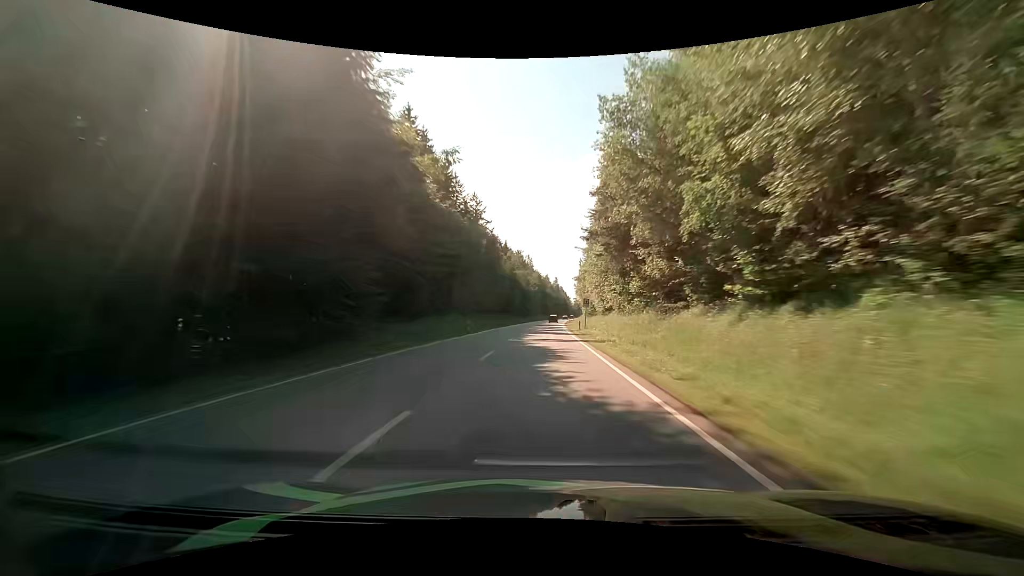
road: primary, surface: asphalt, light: Day
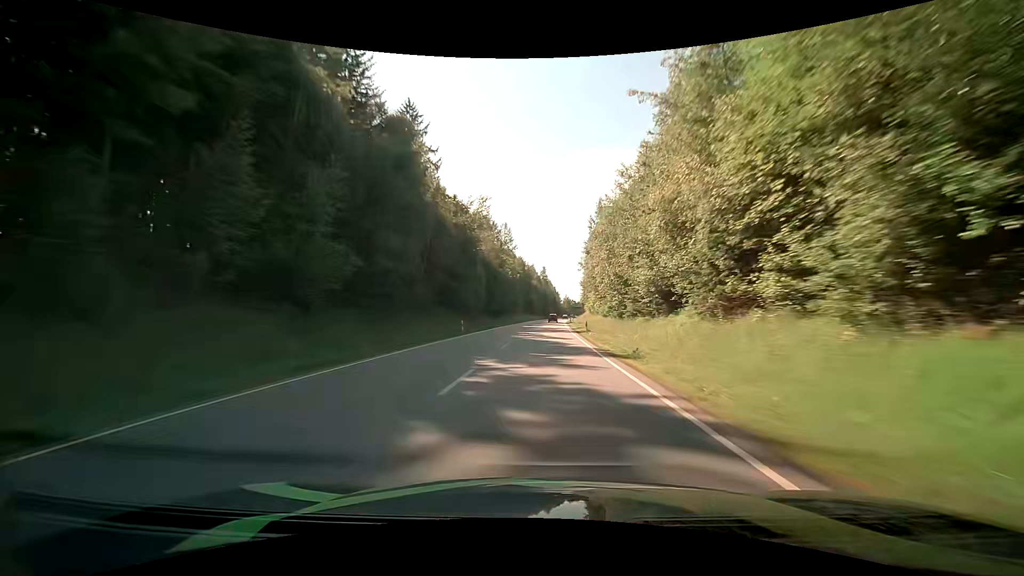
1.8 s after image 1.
(+0.9, +53.9) m; +2°
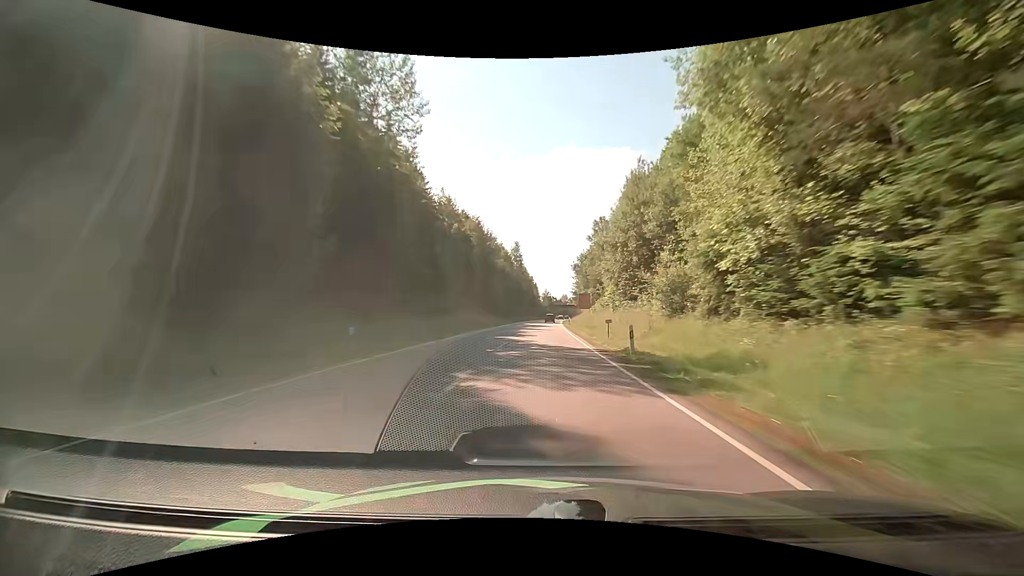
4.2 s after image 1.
(+1.1, +70.9) m; +2°
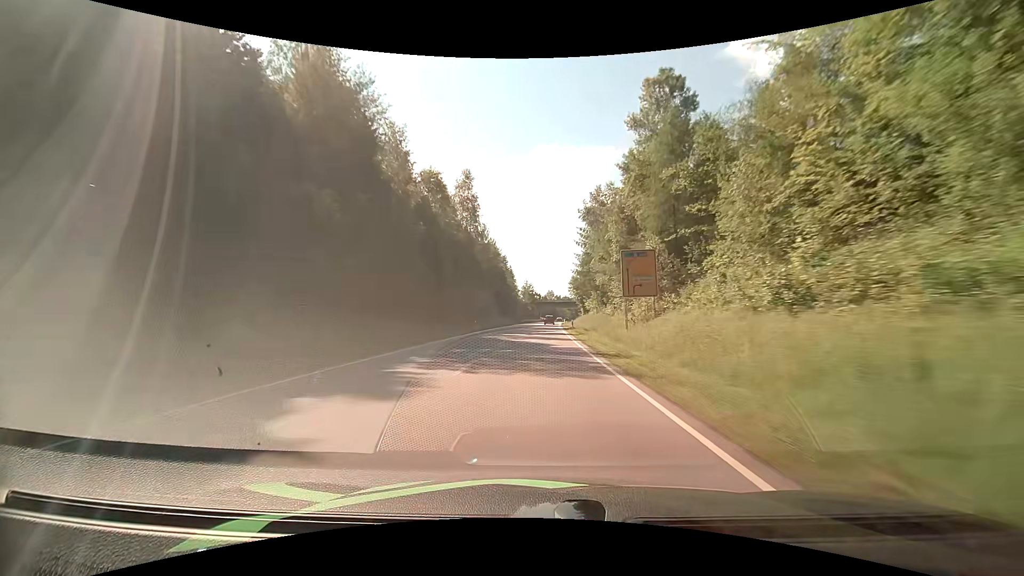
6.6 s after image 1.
(+1.5, +67.9) m; +2°
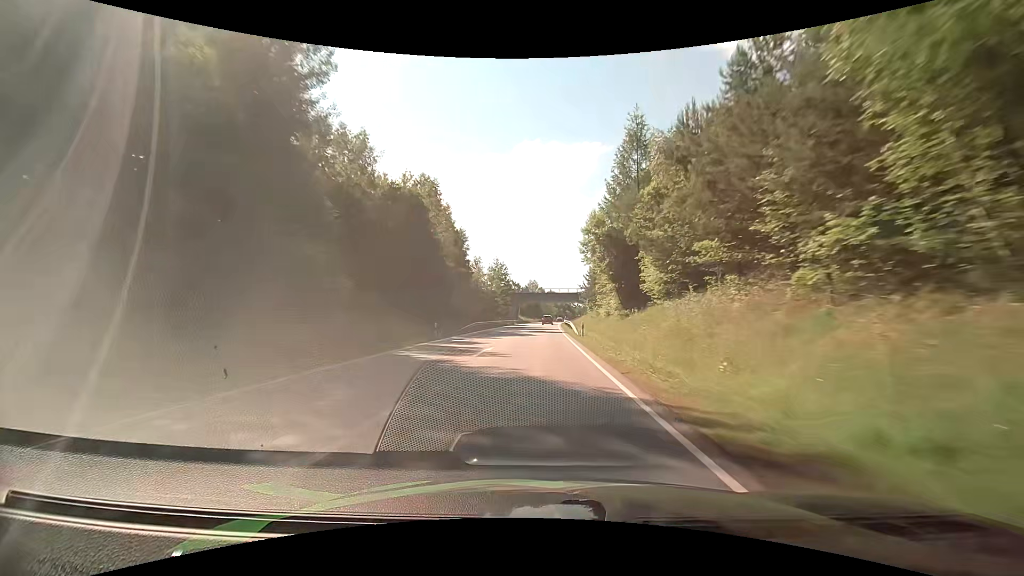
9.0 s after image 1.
(+1.4, +66.9) m; +2°
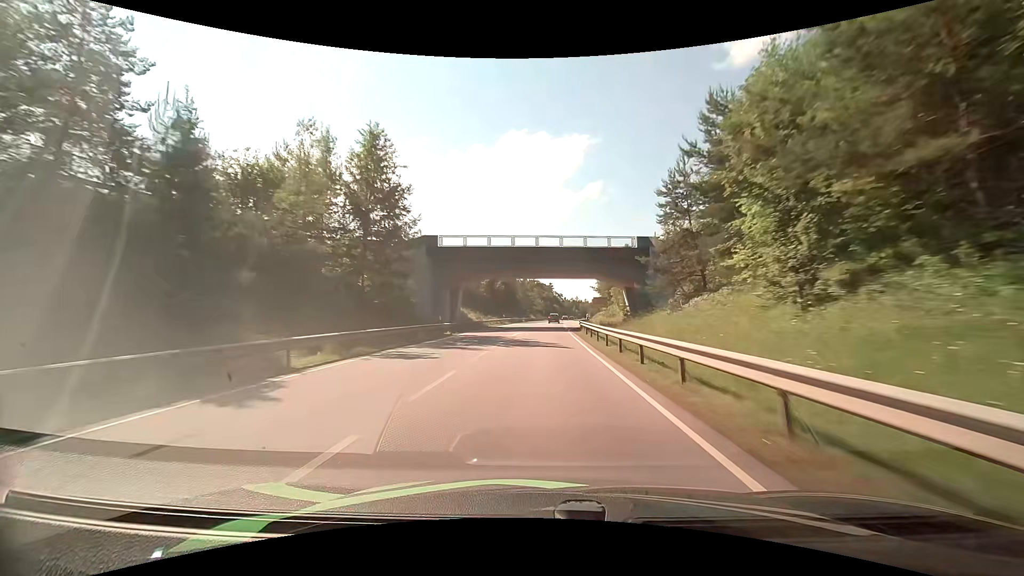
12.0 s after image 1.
(+1.9, +80.4) m; +3°
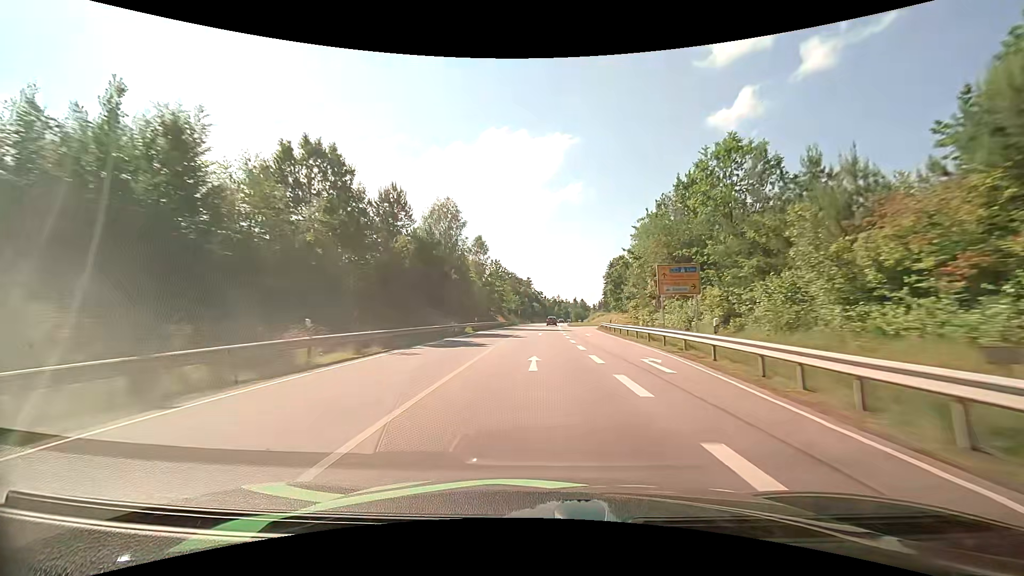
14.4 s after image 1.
(+0.9, +58.0) m; +3°
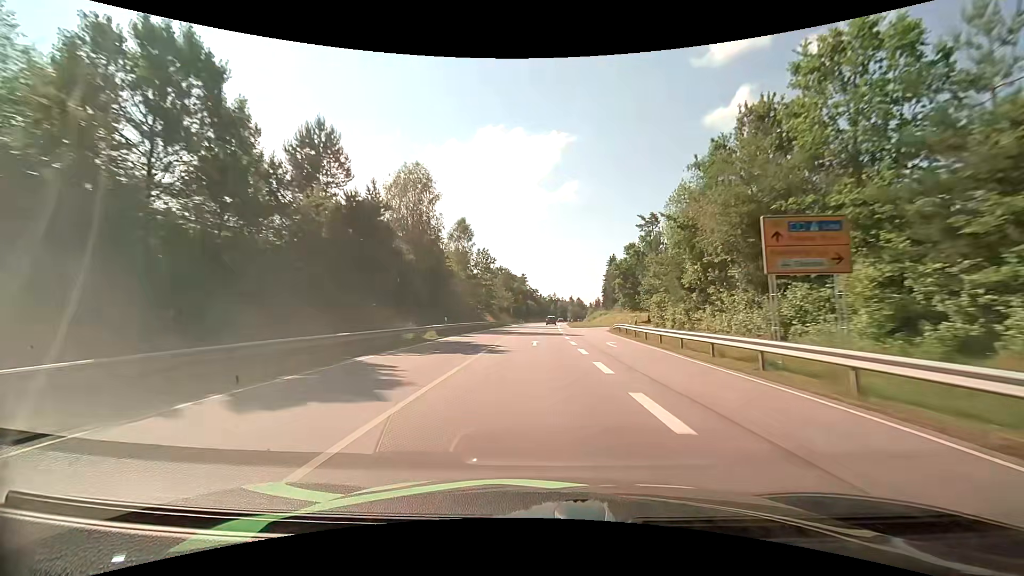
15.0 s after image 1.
(0.0, +14.5) m; -1°
(0, +10) (0, +20) (0, +30) (0, +40) (+1, +50) (+1, +60) (+1, +70) (+2, +80) (+2, +90) (+3, +100) m
